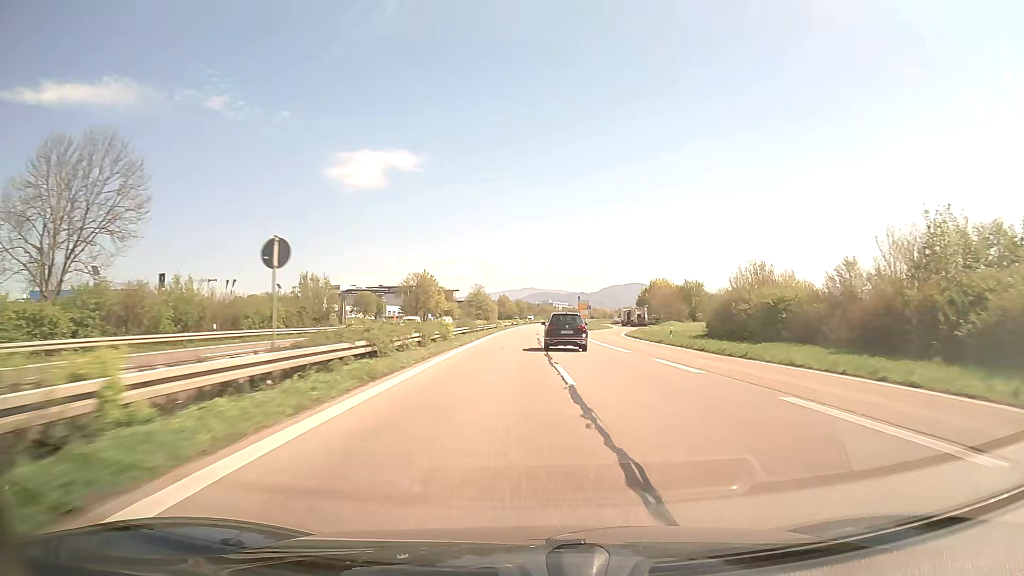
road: trunk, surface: asphalt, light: Day
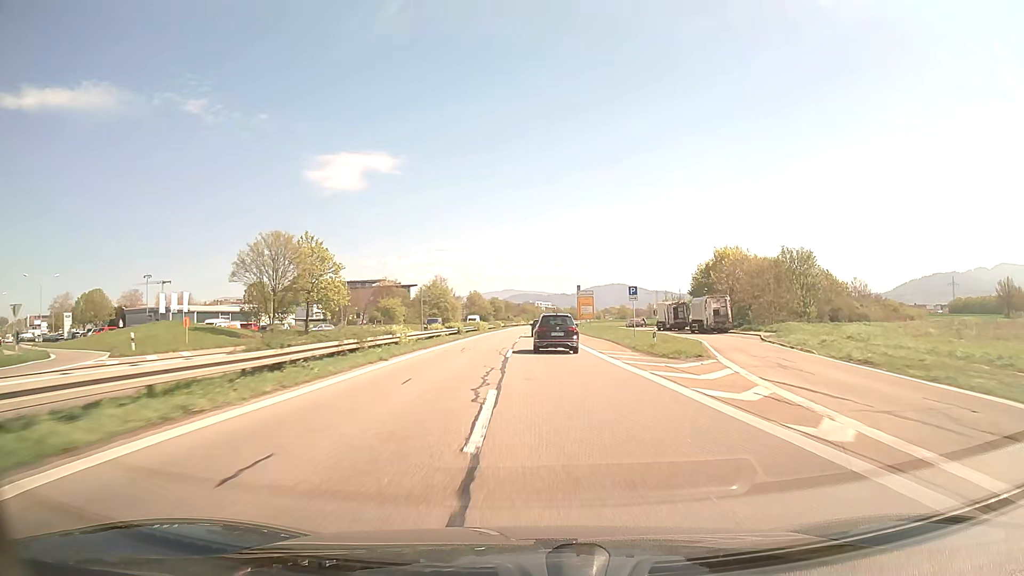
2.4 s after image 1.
(+1.1, +61.1) m; +2°
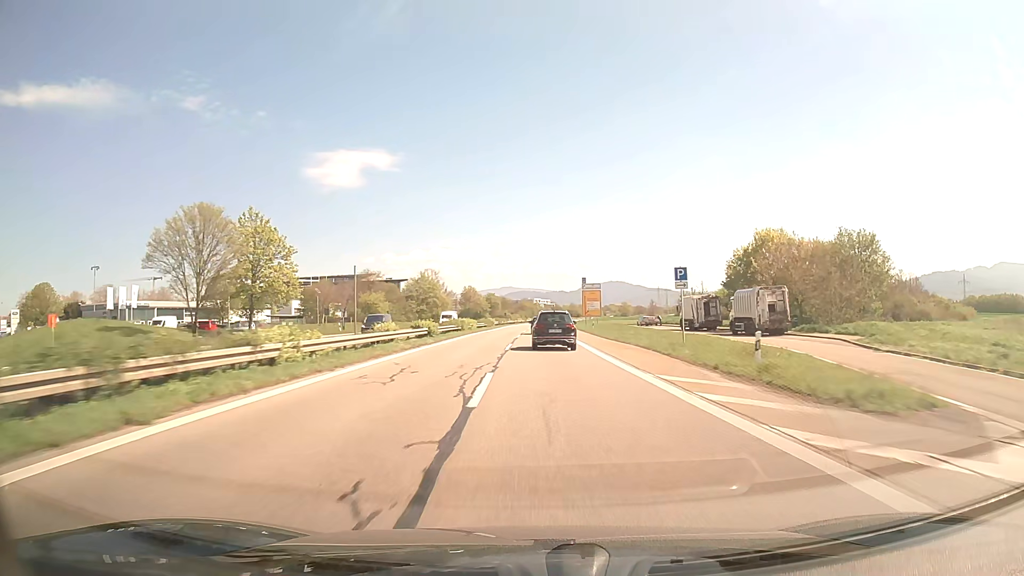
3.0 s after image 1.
(0.0, +14.9) m; 0°
